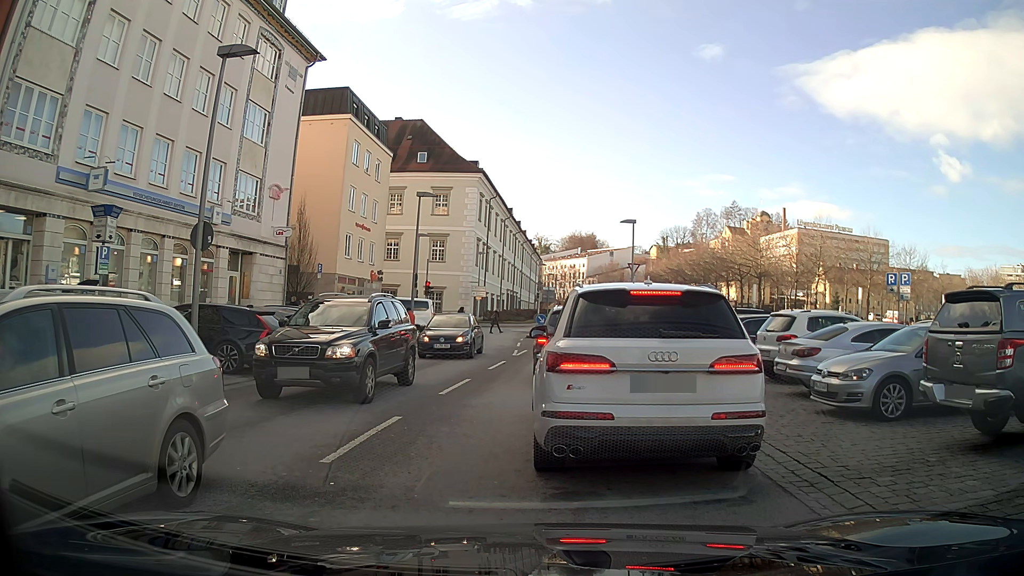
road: tertiary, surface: asphalt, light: Day
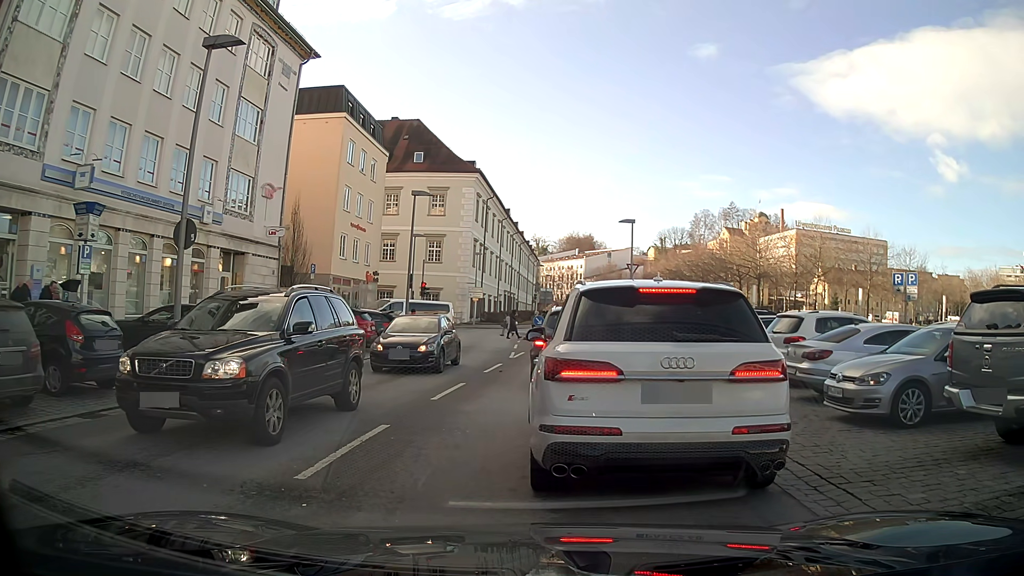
(0.0, +0.6) m; 0°
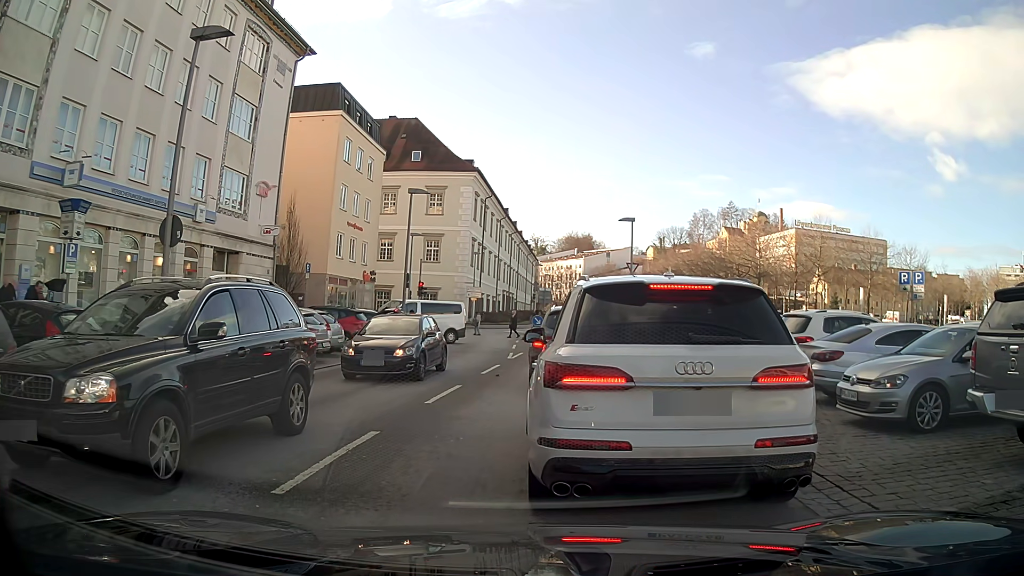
(0.0, +0.5) m; 0°
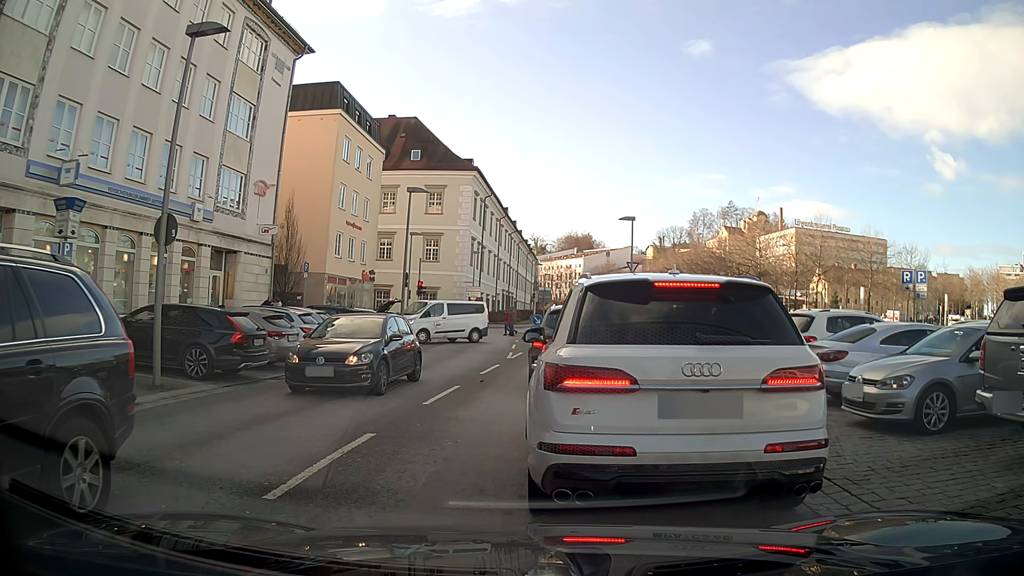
(0.0, +0.2) m; 0°
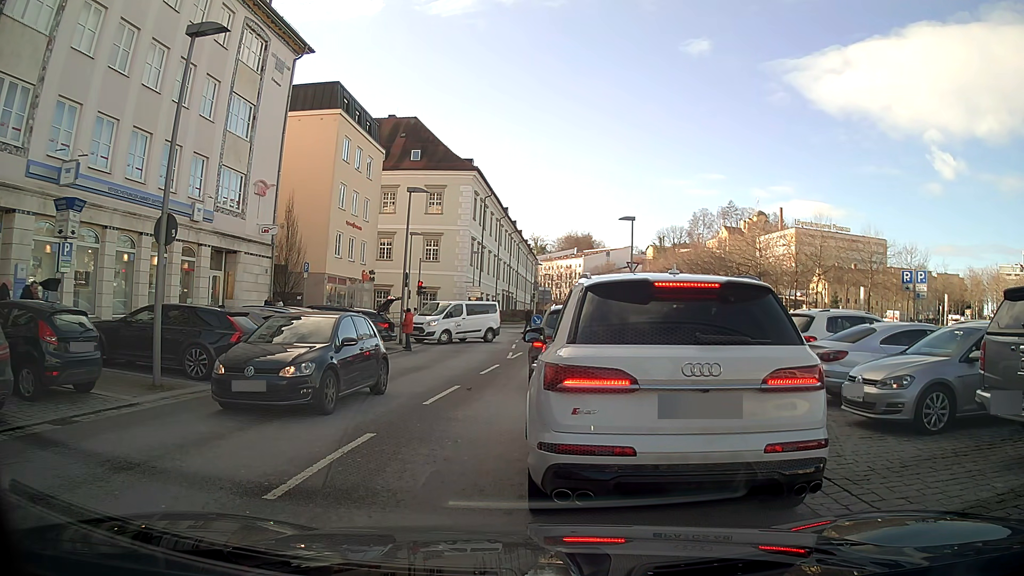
(0.0, 0.0) m; 0°
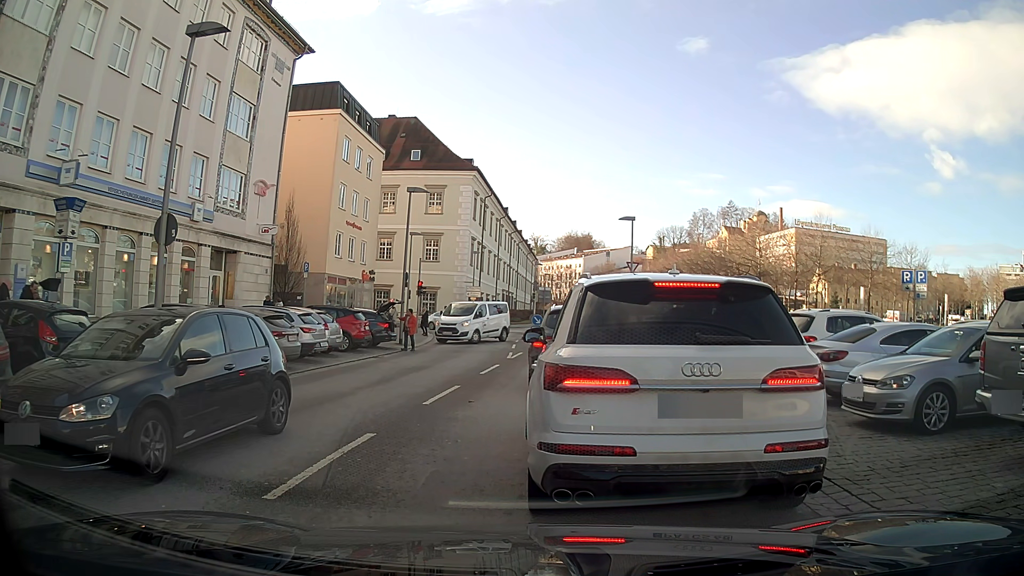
(0.0, 0.0) m; 0°
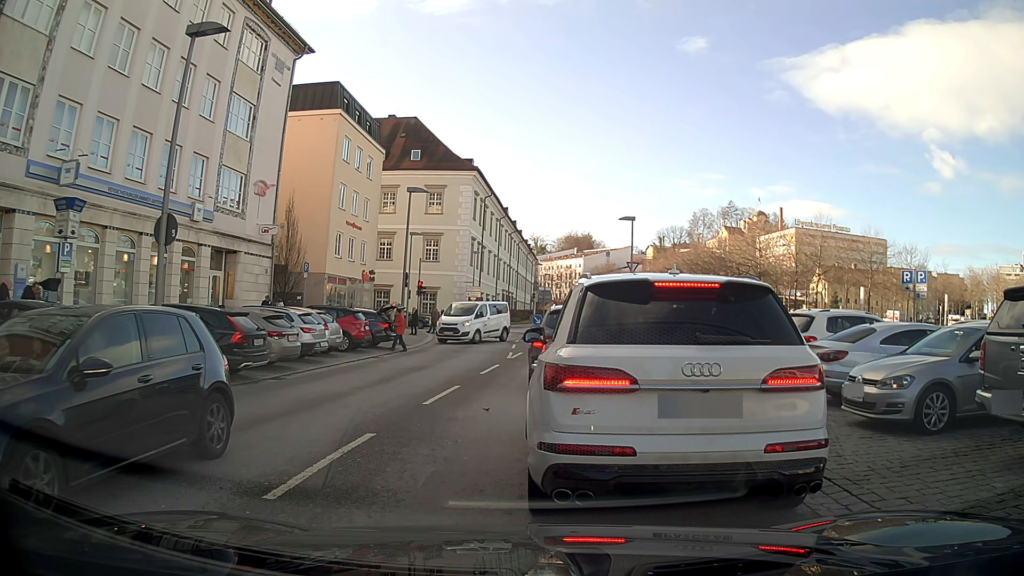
(0.0, 0.0) m; 0°
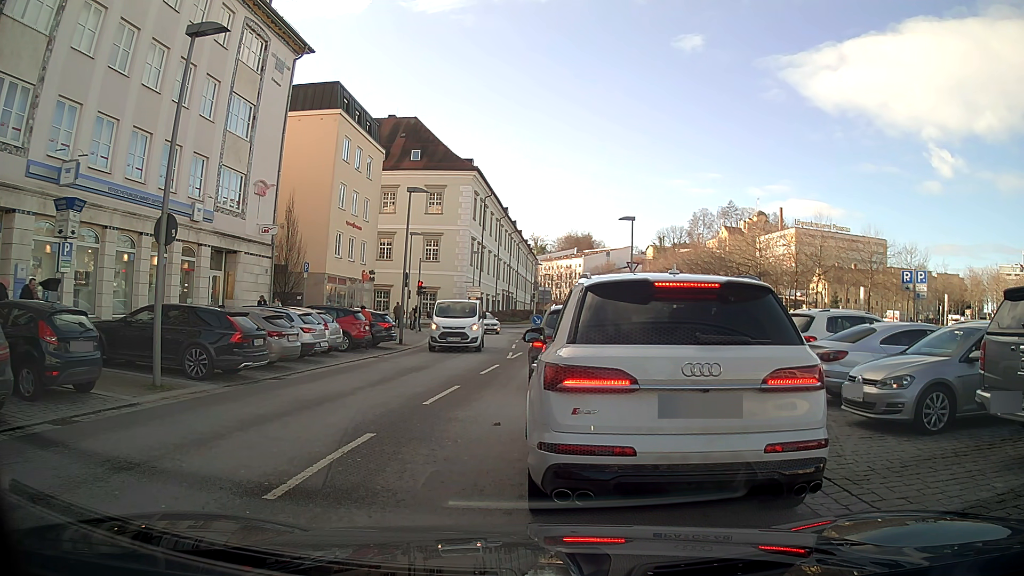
(0.0, 0.0) m; 0°
(0, +10) (+1, +20) (+2, +30) (+3, +40) (+5, +50) (+7, +60) (+8, +69) (+9, +79) (+10, +89) (+11, +99) m
